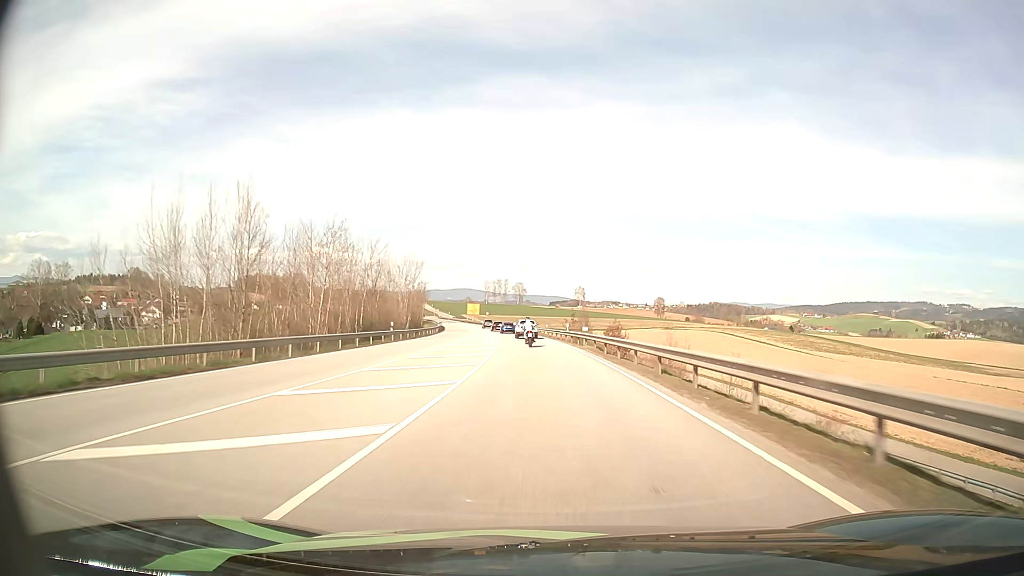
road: primary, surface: asphalt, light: Day
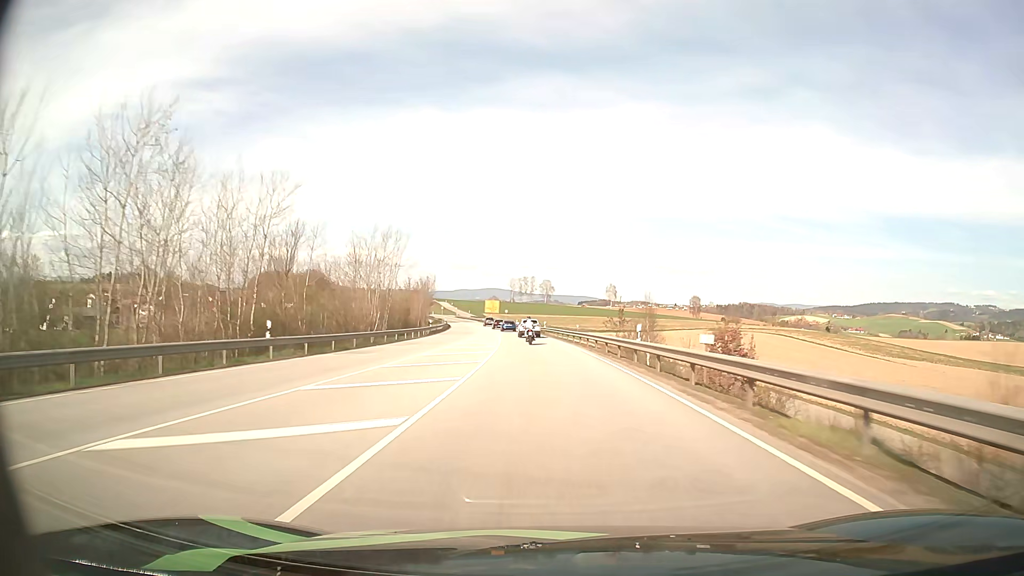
(-0.6, +27.6) m; -2°
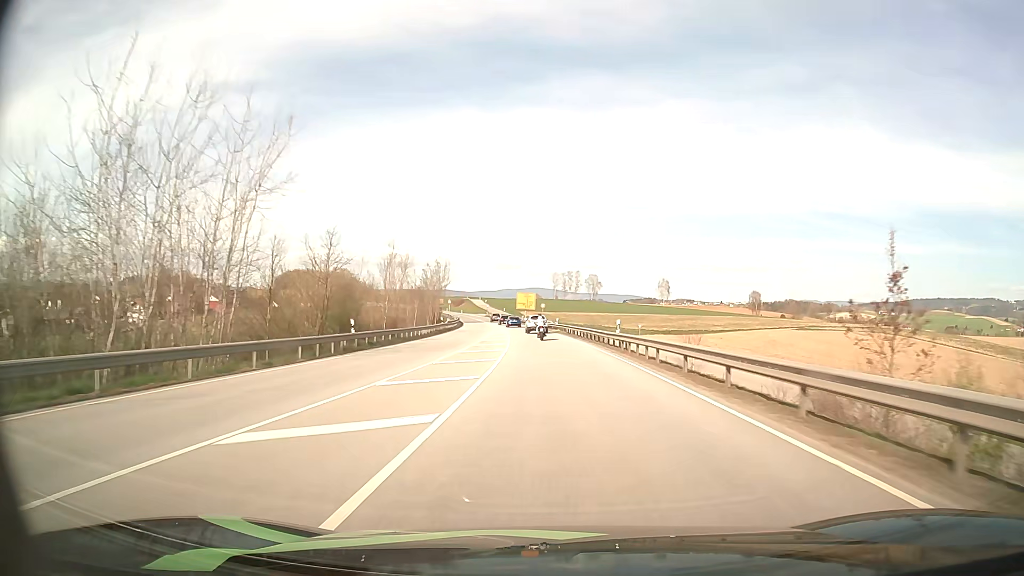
(-1.4, +41.2) m; -4°
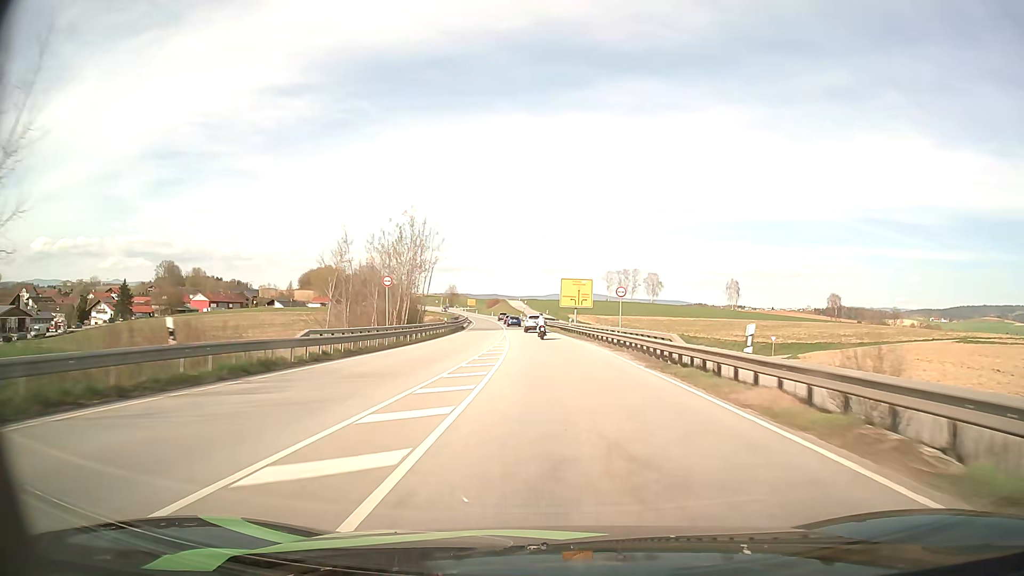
(-1.8, +54.5) m; -4°
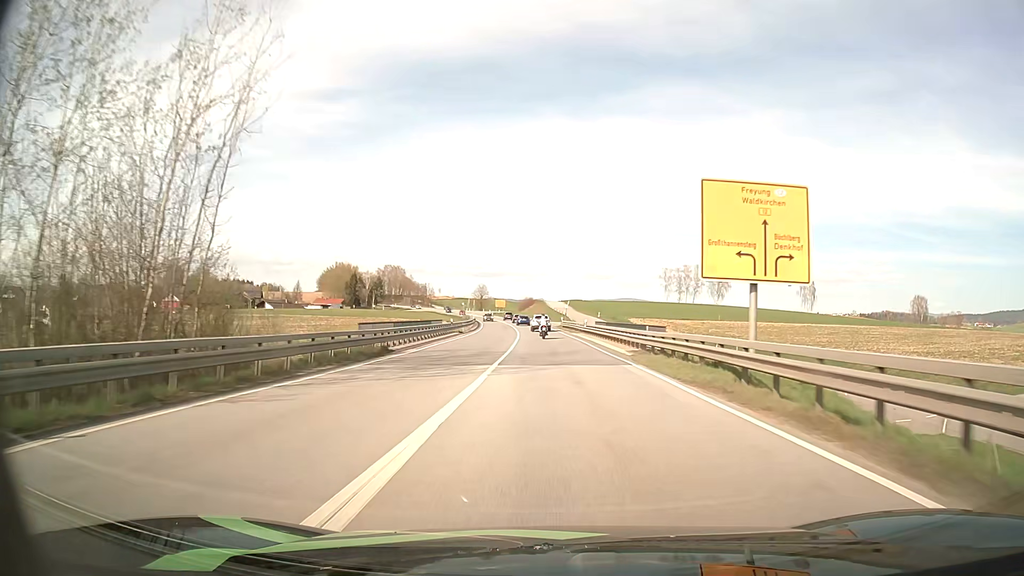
(-1.7, +52.2) m; -4°
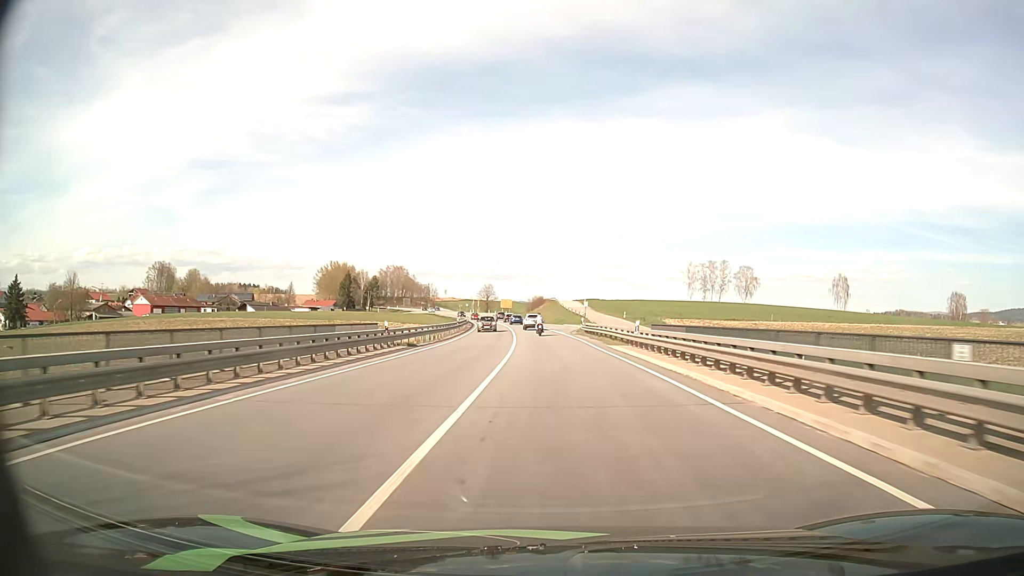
(-0.2, +25.4) m; -1°
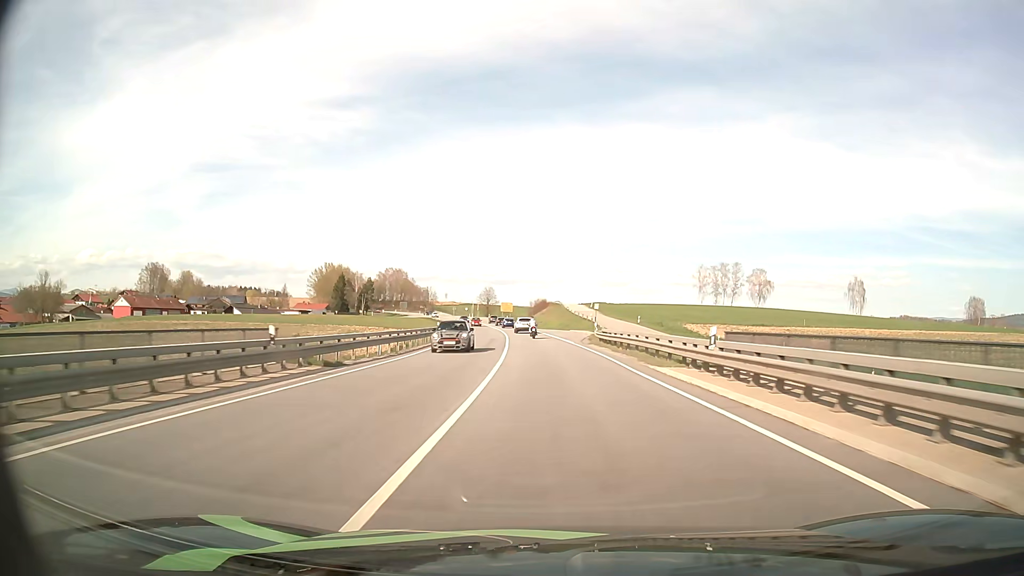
(-0.1, +12.8) m; 0°
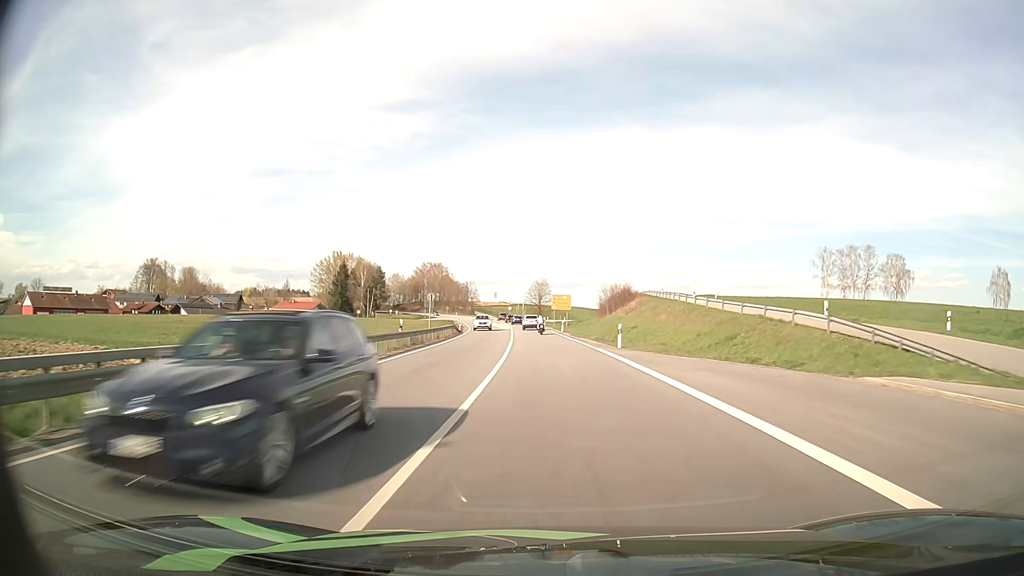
(-2.4, +65.4) m; -5°
(0, +10) (0, +20) (-1, +30) (-1, +40) (-1, +50) (-2, +60) (-3, +70) (-3, +80) (-4, +90) (-5, +100) m
